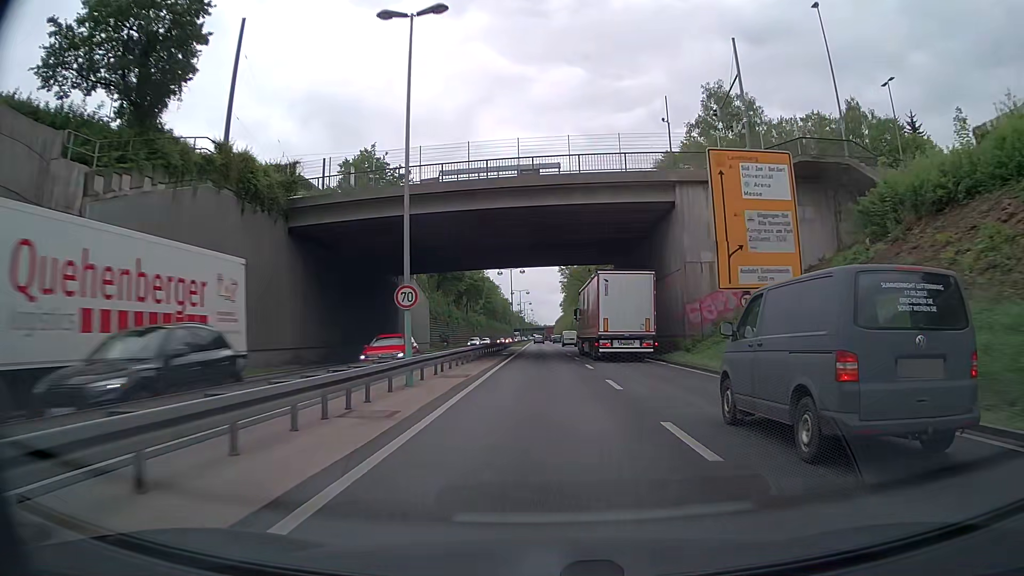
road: trunk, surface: asphalt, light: Day
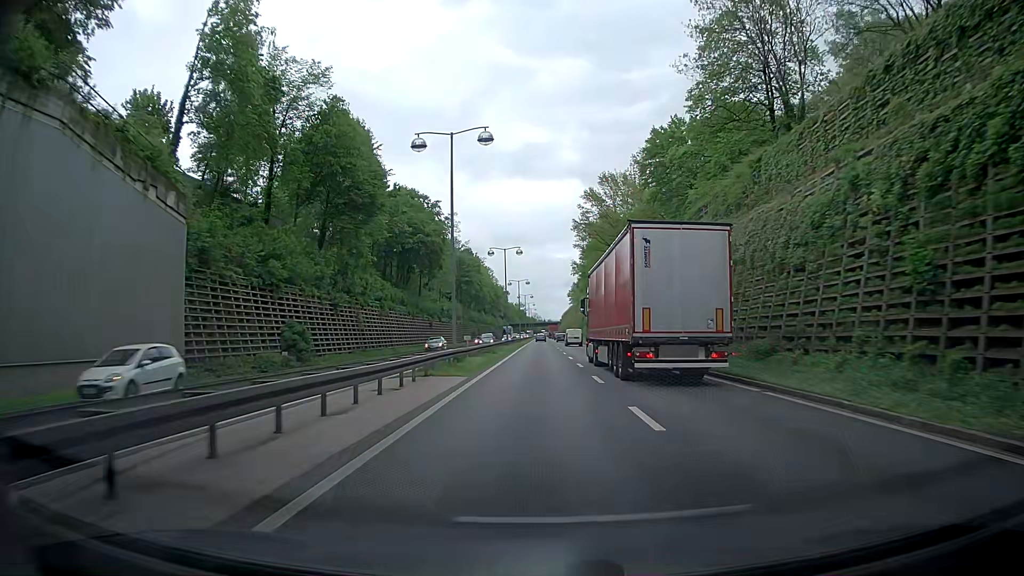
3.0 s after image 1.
(+0.4, +60.6) m; 0°
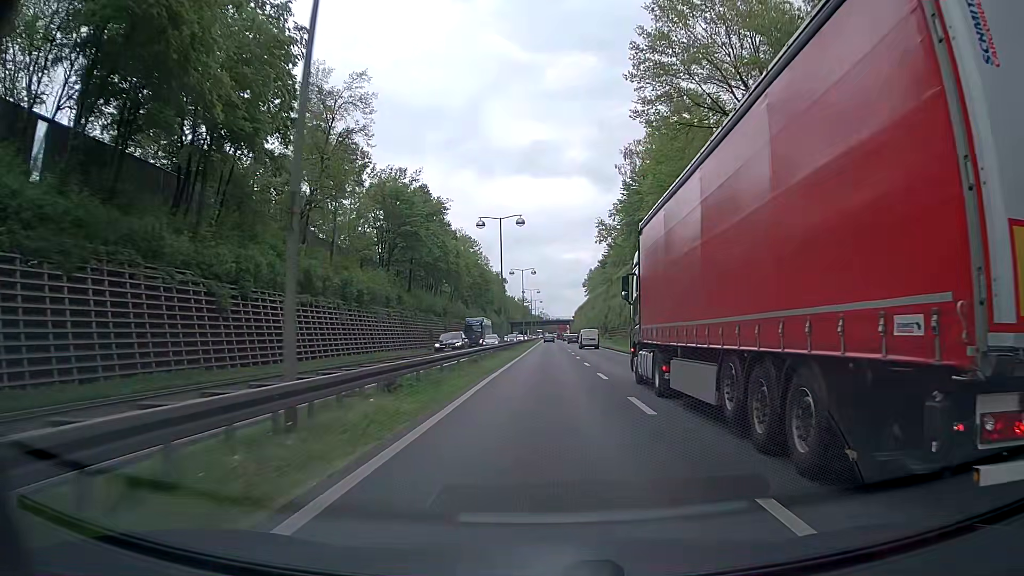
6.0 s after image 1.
(-0.9, +60.9) m; -1°
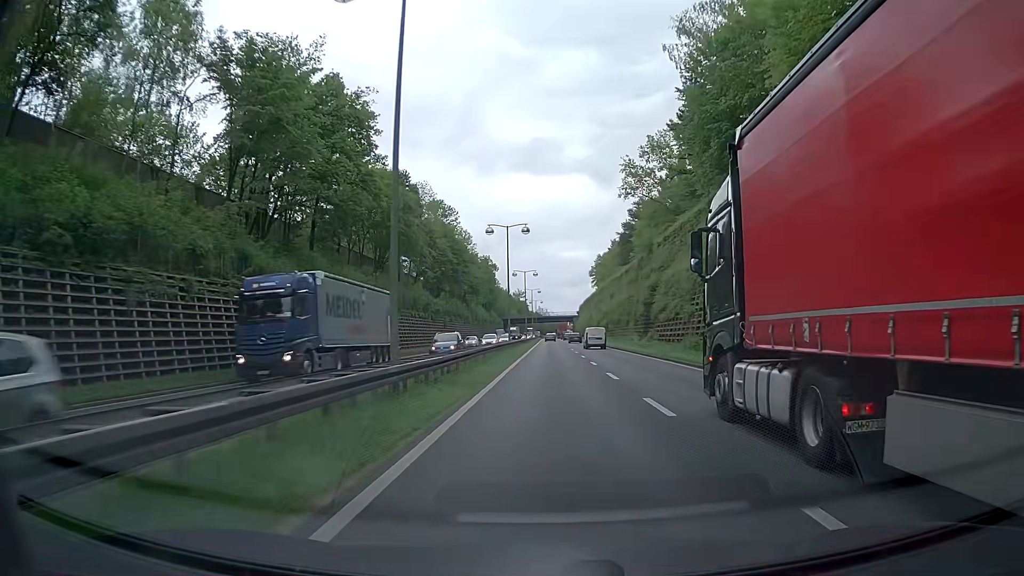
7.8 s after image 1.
(0.0, +36.3) m; 0°
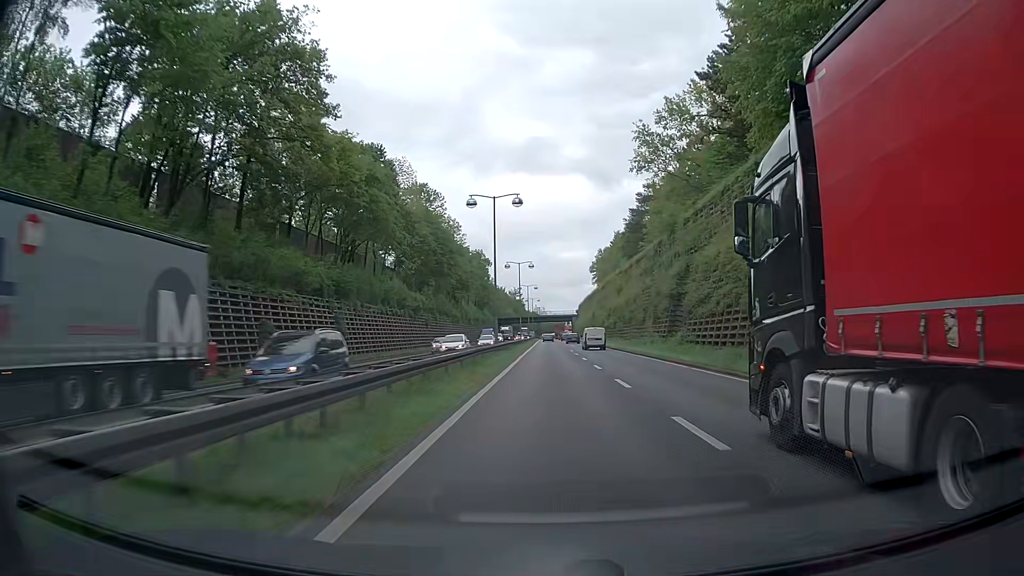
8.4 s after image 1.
(0.0, +12.2) m; 0°
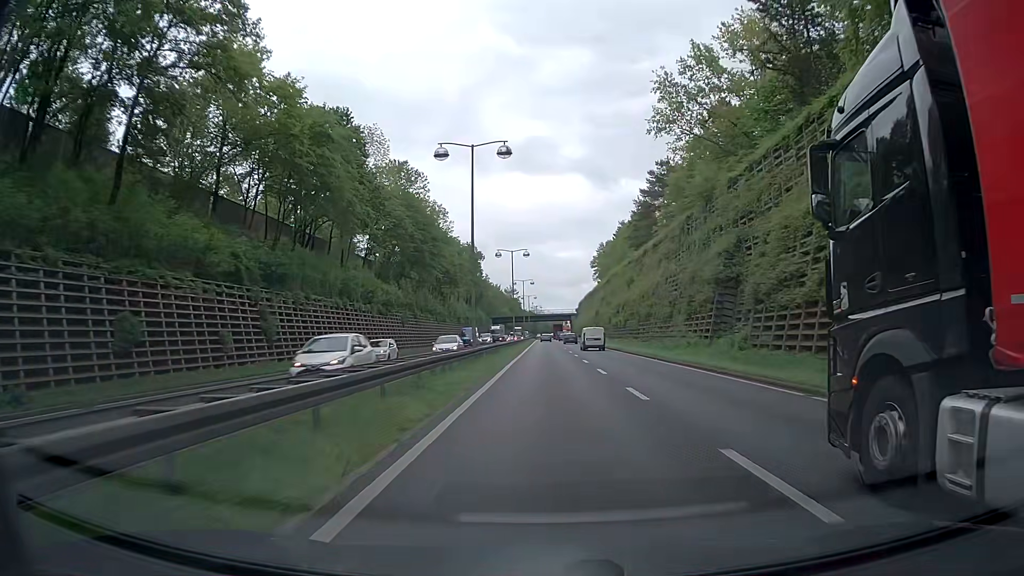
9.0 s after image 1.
(0.0, +12.2) m; +1°
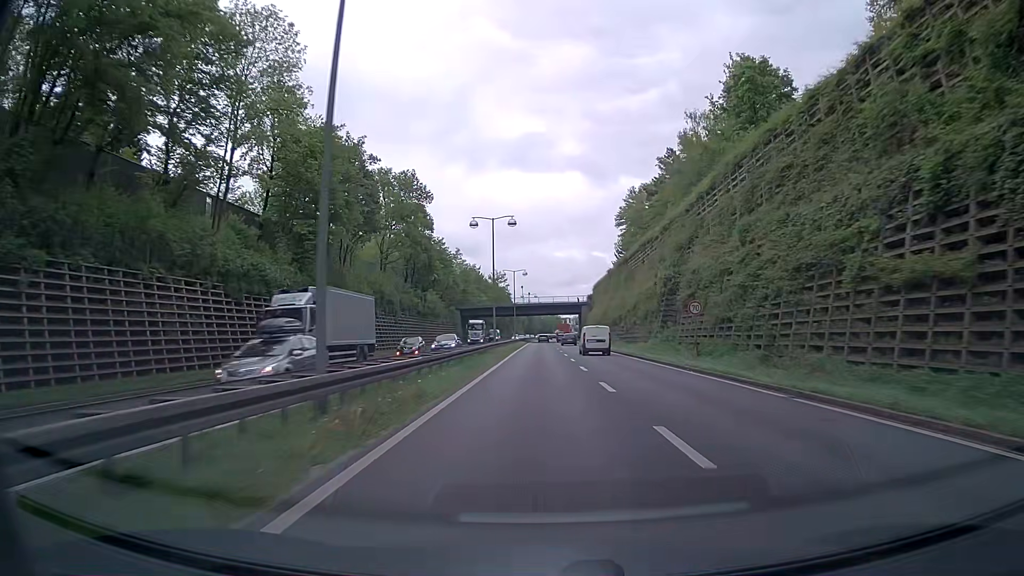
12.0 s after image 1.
(0.0, +60.8) m; 0°
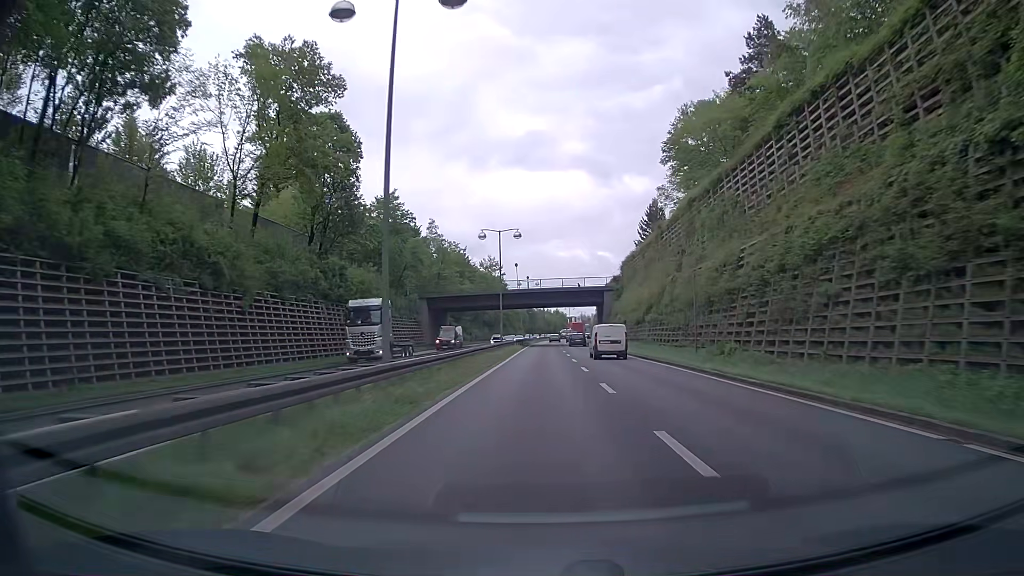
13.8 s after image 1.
(0.0, +36.4) m; 0°
(0, +10) (0, +20) (0, +30) (0, +40) (0, +50) (0, +60) (0, +70) (0, +80) (0, +90) (0, +100) m
